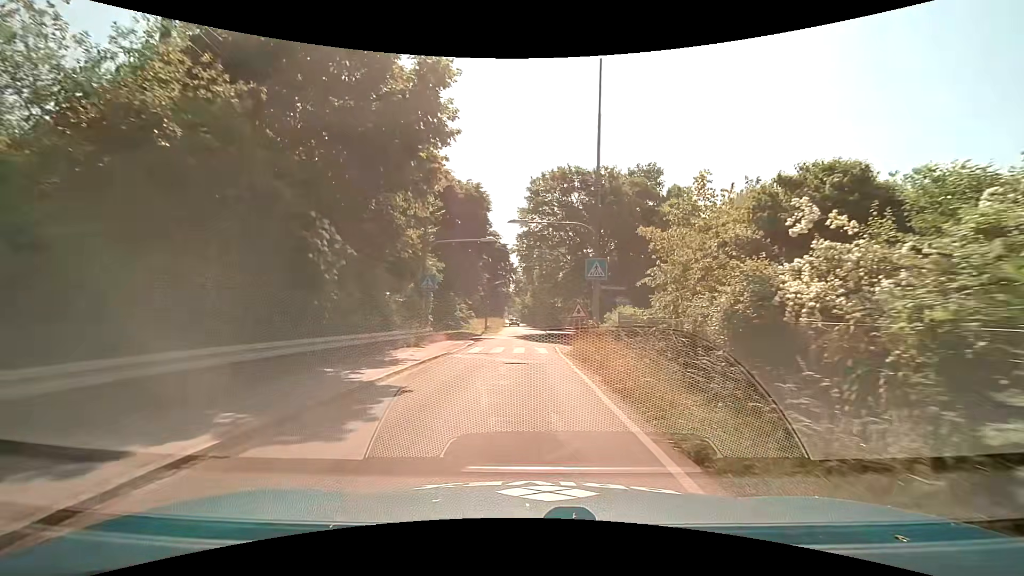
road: unclassified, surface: asphalt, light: Day
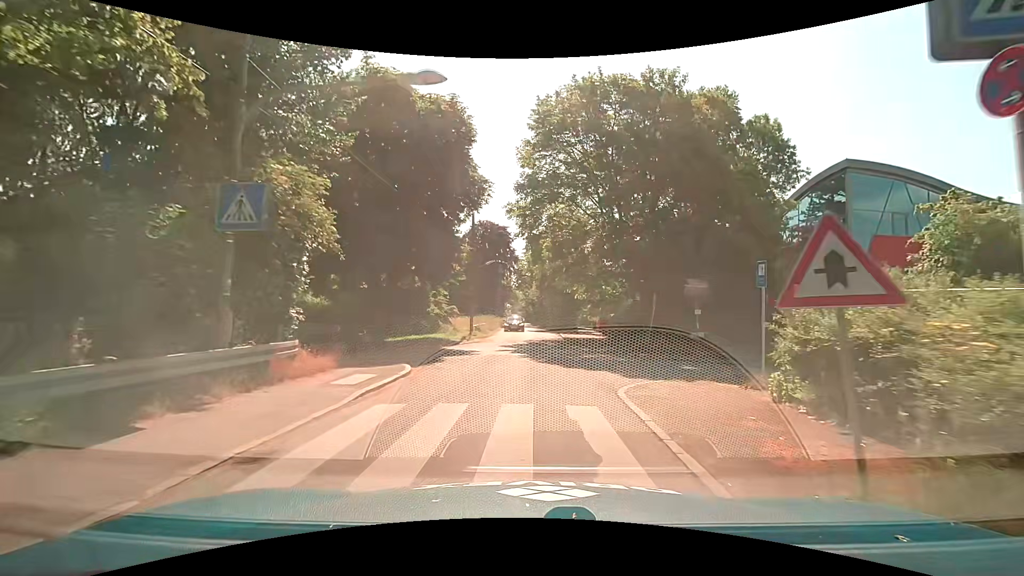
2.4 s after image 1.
(-0.2, +17.3) m; 0°
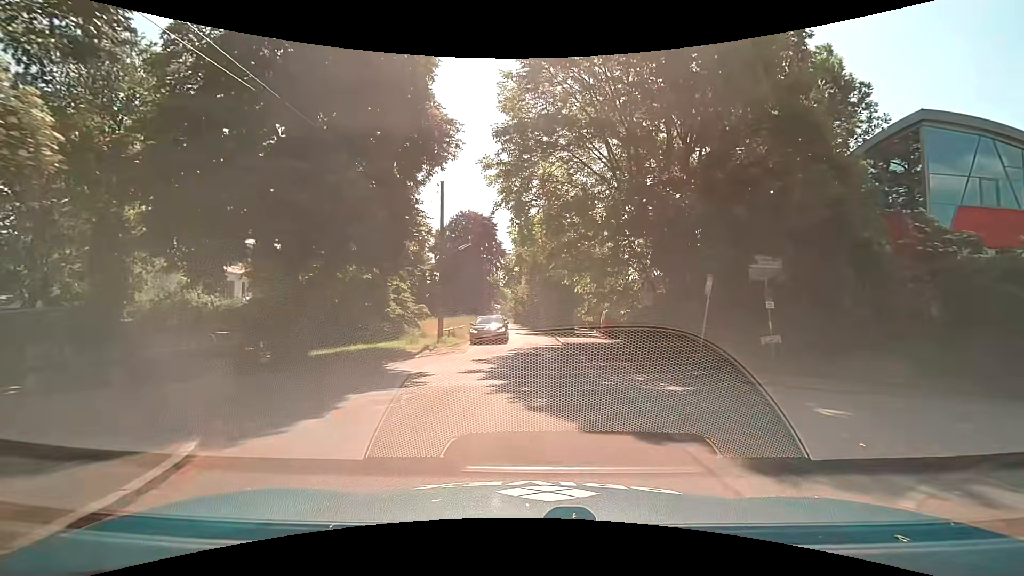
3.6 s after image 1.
(0.0, +8.5) m; +1°
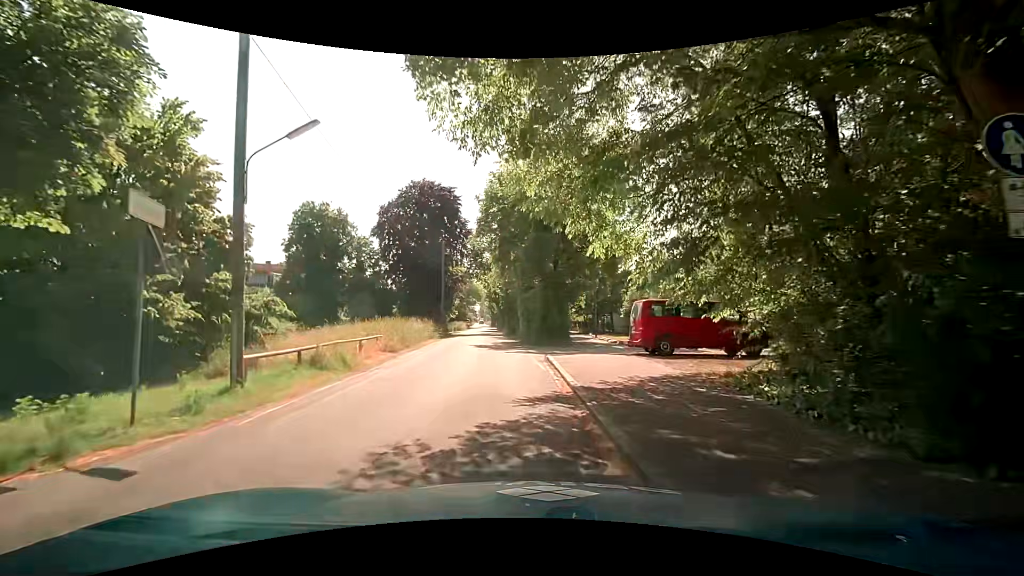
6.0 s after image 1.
(+0.6, +17.2) m; +2°
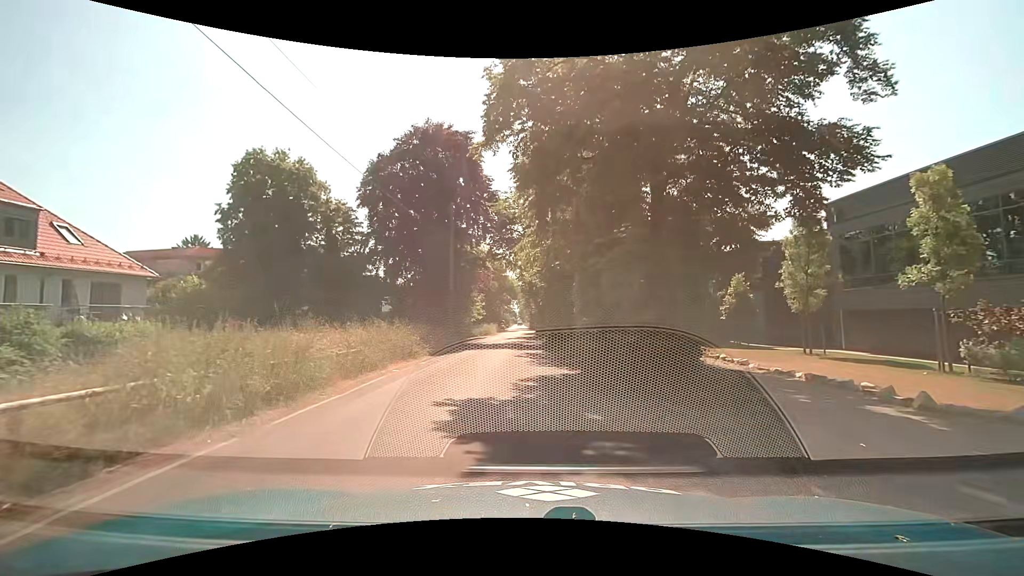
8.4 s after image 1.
(-0.6, +16.9) m; -3°
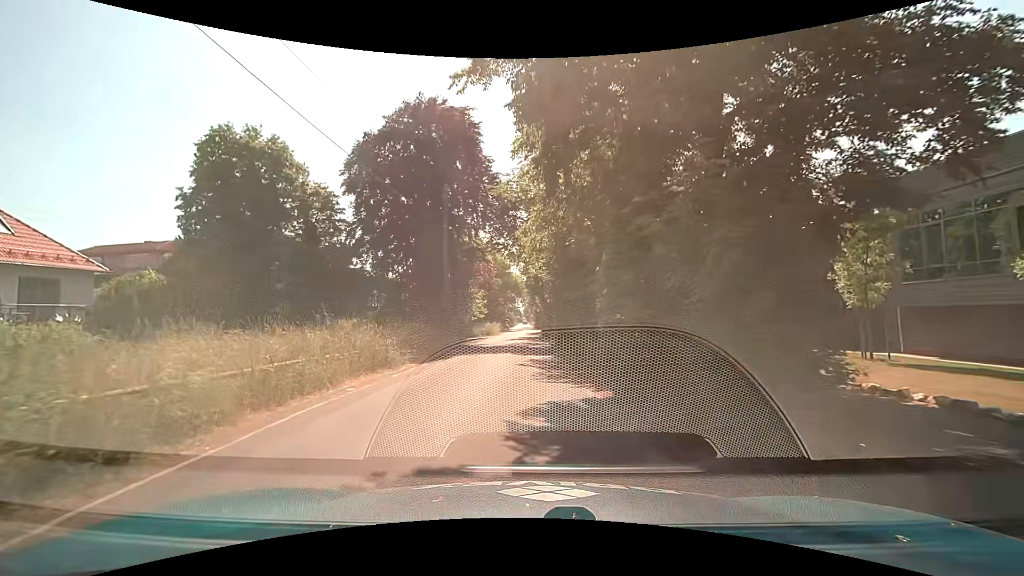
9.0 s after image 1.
(-0.1, +4.2) m; -1°
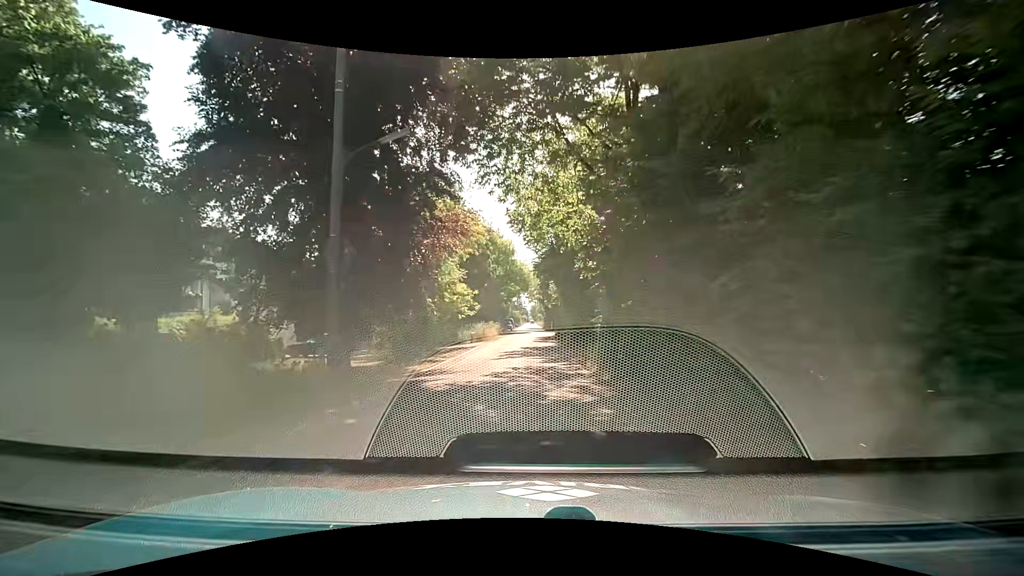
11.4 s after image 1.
(-0.2, +16.9) m; -1°
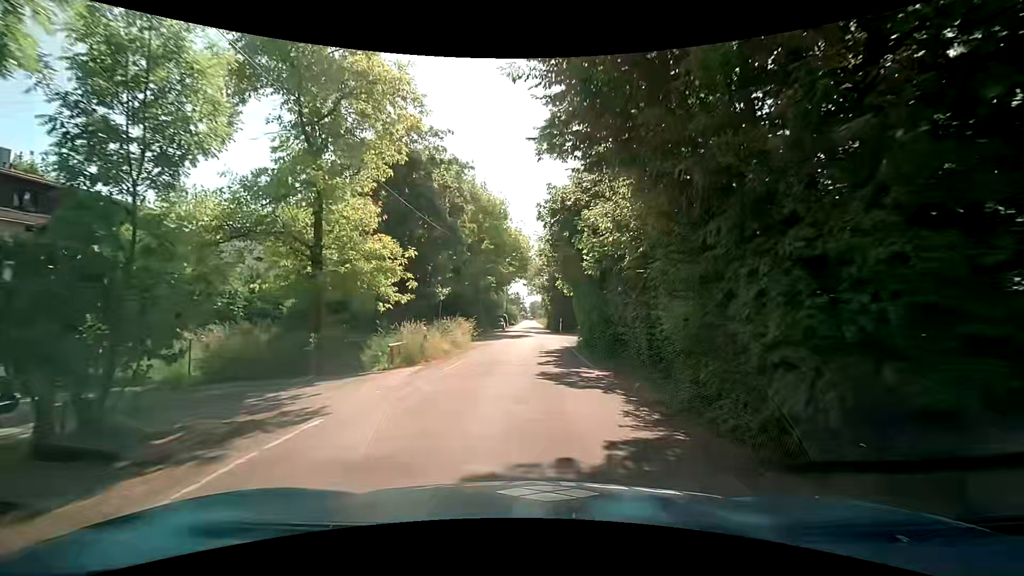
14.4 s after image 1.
(-0.1, +21.8) m; +1°
(0, +10) (0, +20) (0, +30) (0, +40) (0, +50) (0, +60) (0, +70) (-1, +80) (-1, +90) (-1, +100) m
